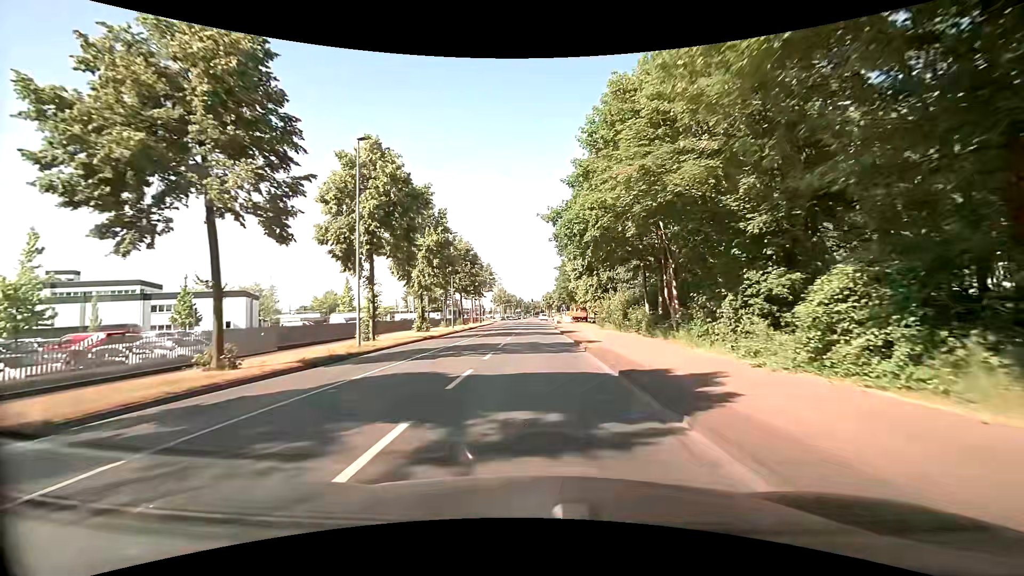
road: secondary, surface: asphalt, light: Day
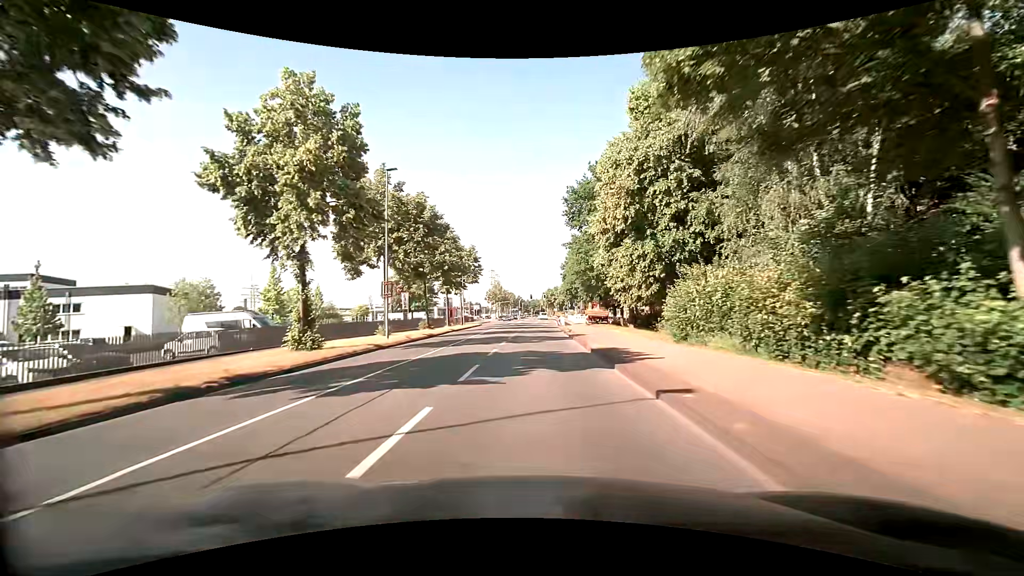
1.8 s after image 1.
(+0.2, +23.0) m; 0°
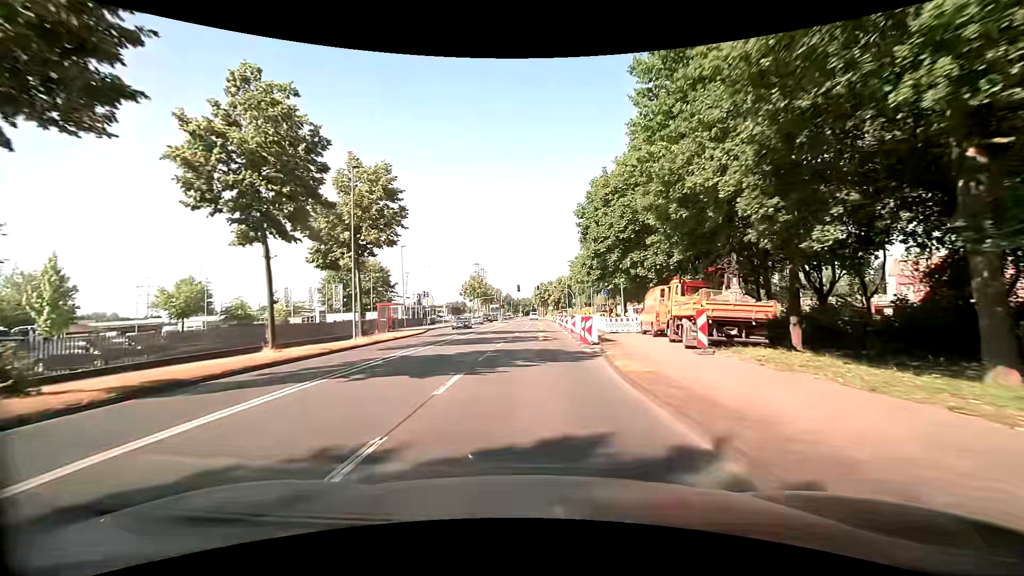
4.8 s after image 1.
(+0.3, +38.1) m; +1°
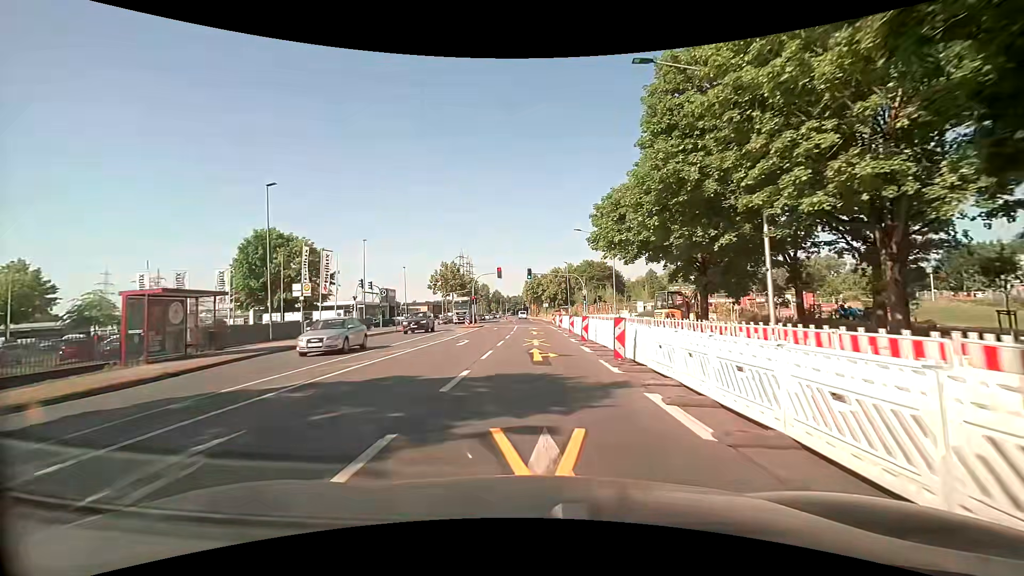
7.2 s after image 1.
(+0.4, +30.2) m; +1°
(0, +10) (0, +20) (0, +30) (0, +40) (0, +50) (0, +60) (-1, +70) (-1, +80) (-1, +90) (-2, +100) m
